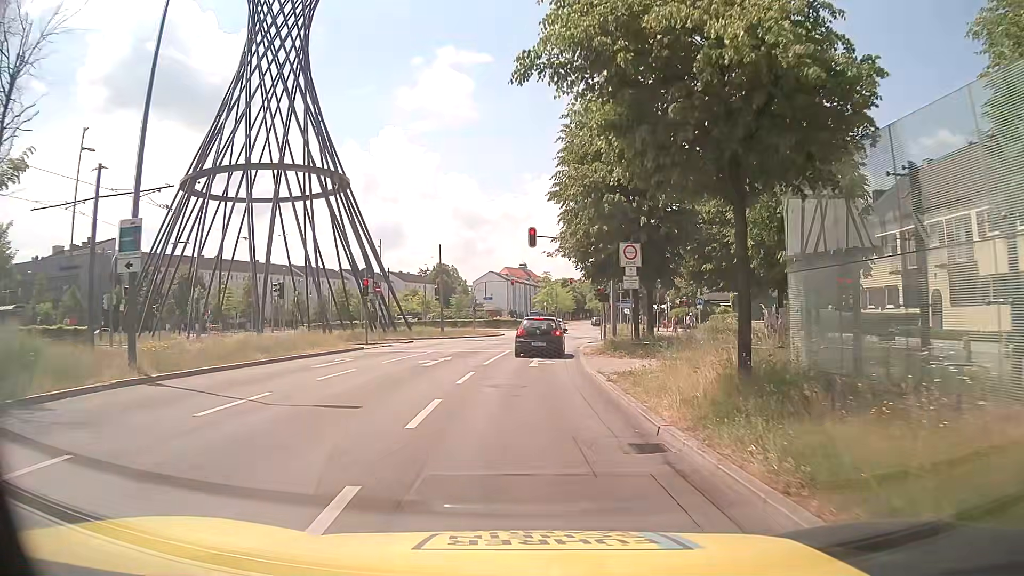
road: primary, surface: asphalt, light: Day
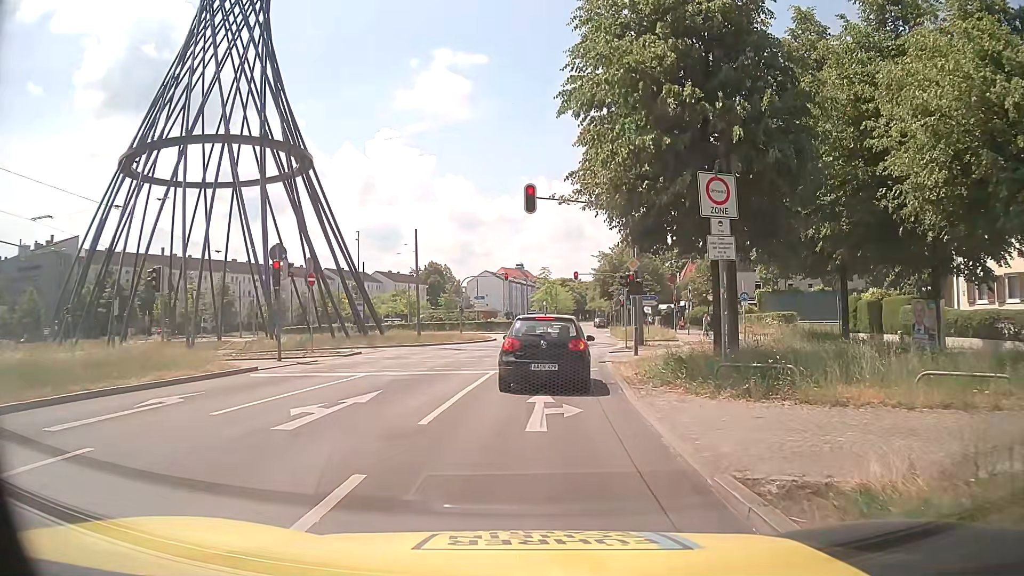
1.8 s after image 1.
(+0.2, +11.1) m; +2°
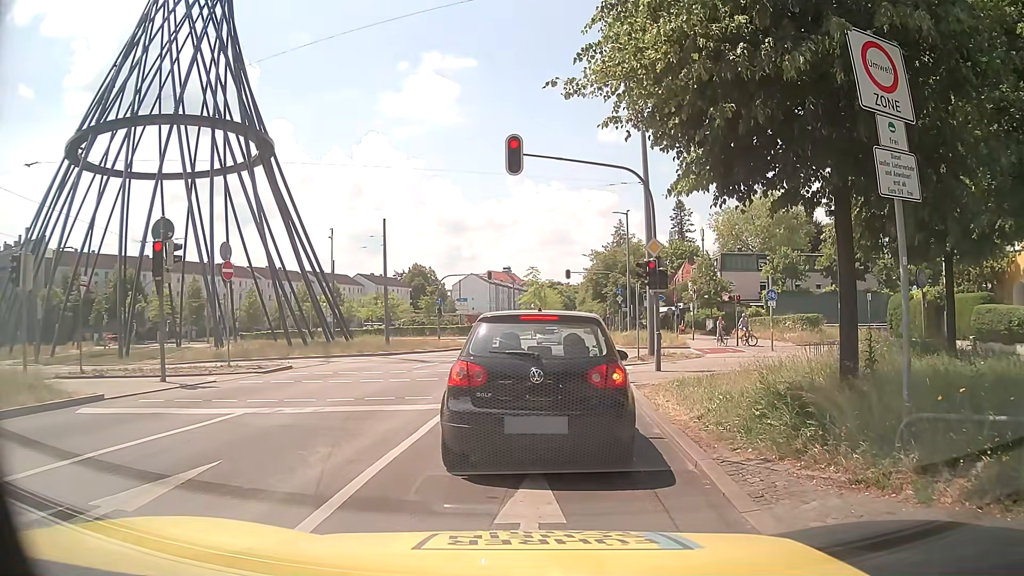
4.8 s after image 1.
(0.0, +6.2) m; 0°
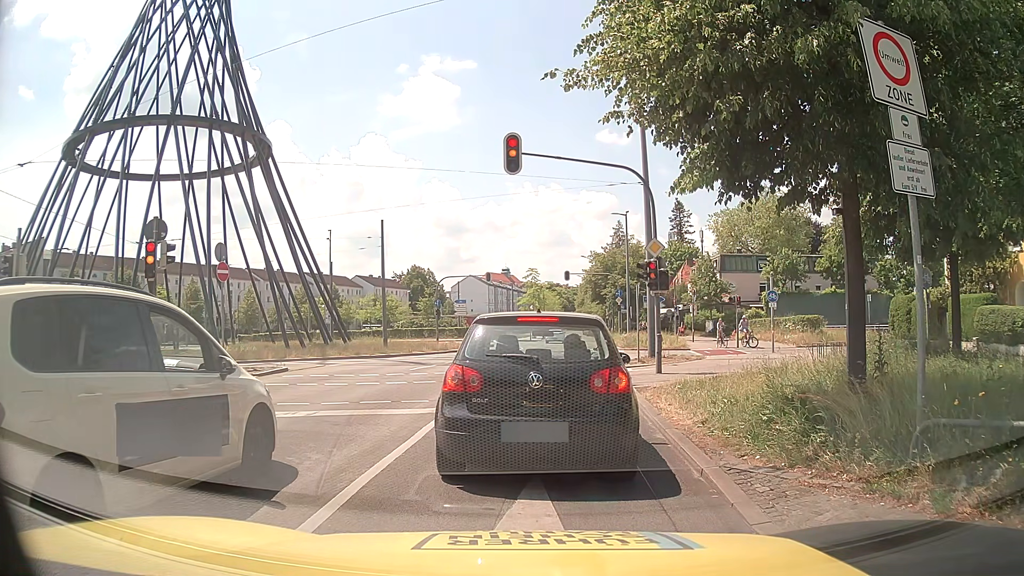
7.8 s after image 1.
(0.0, +0.4) m; 0°
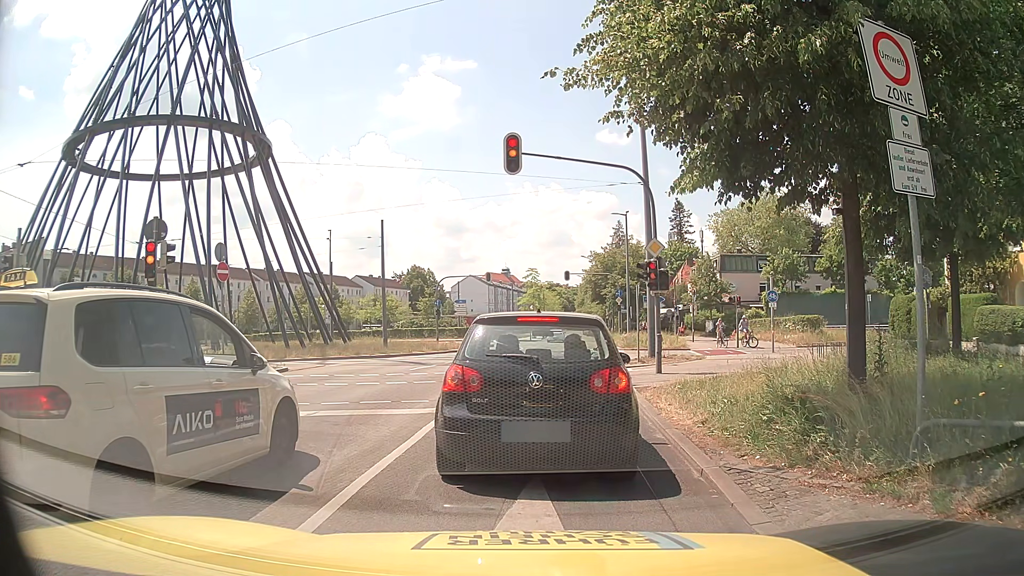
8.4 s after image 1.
(0.0, 0.0) m; 0°
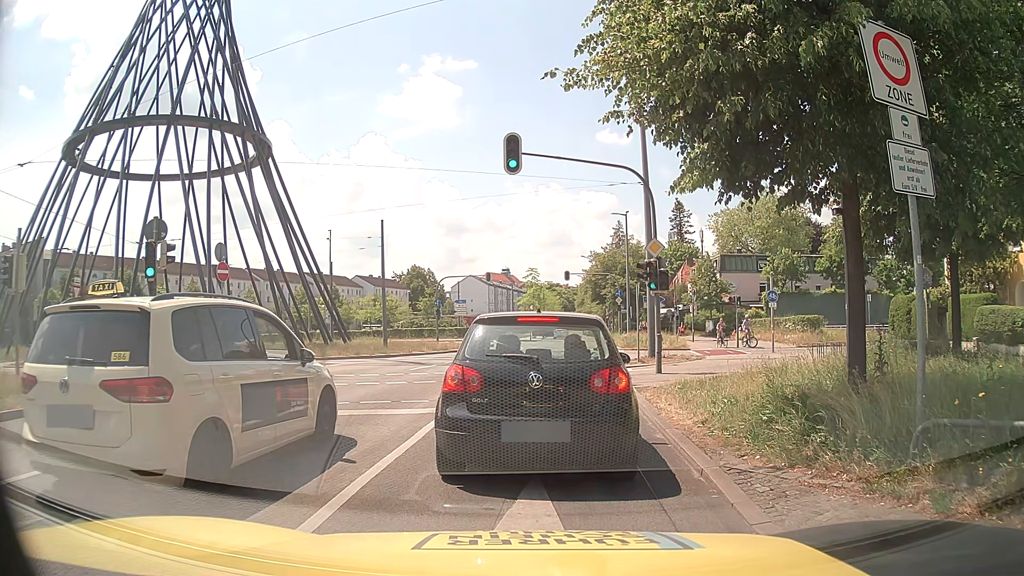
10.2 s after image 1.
(0.0, 0.0) m; 0°
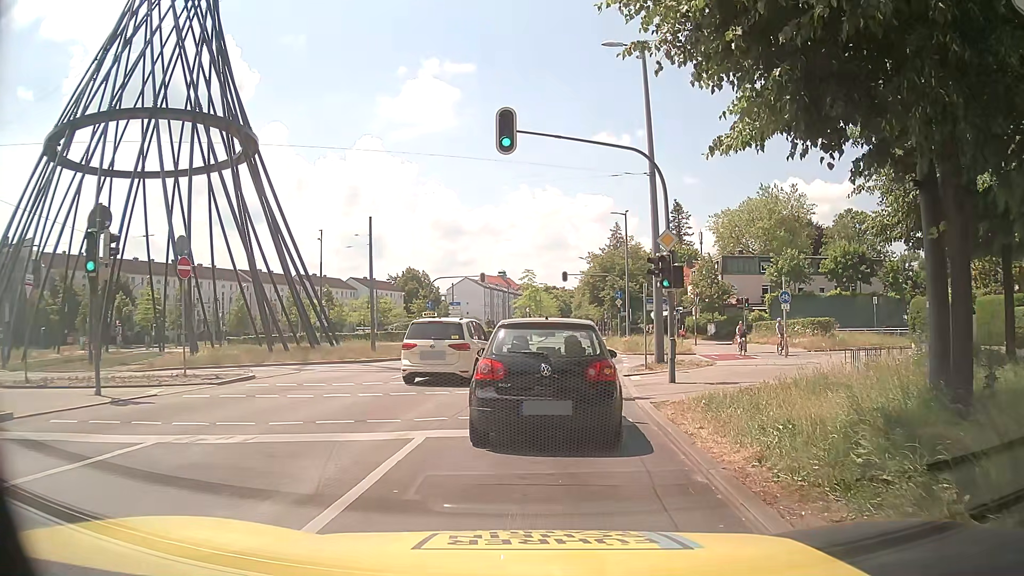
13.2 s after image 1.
(0.0, +2.5) m; 0°
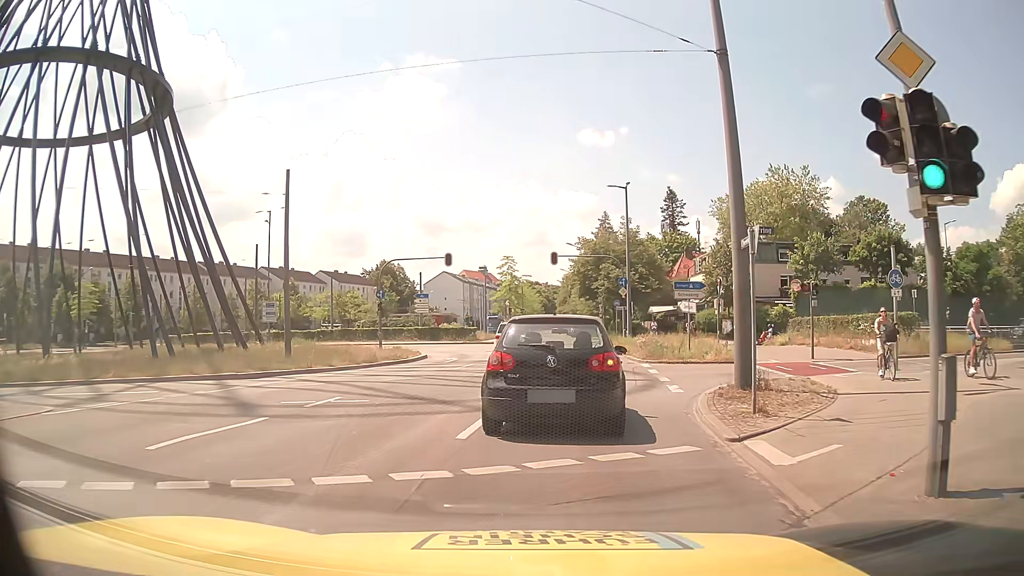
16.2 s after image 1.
(+0.2, +11.9) m; +1°
